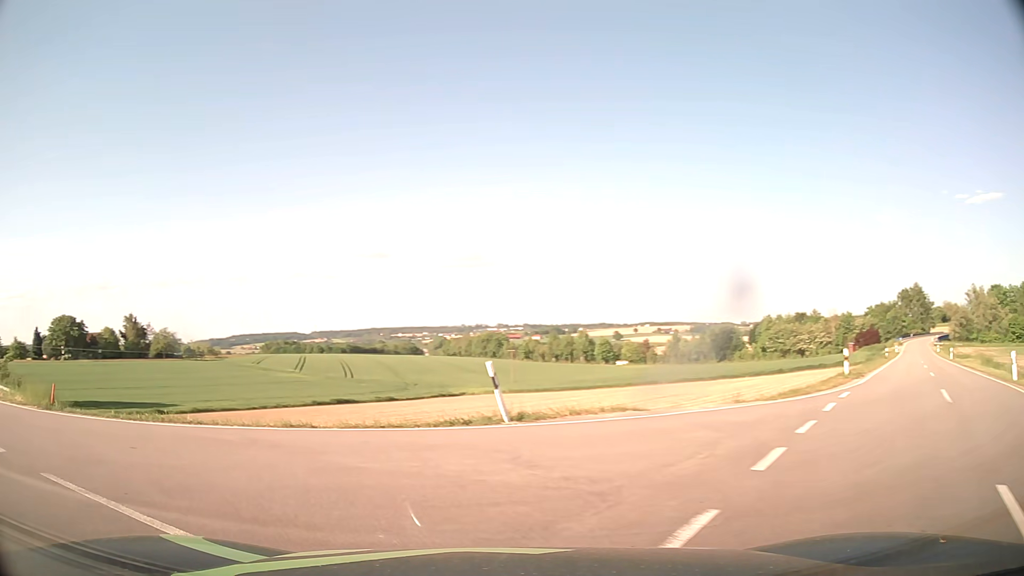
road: tertiary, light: Day
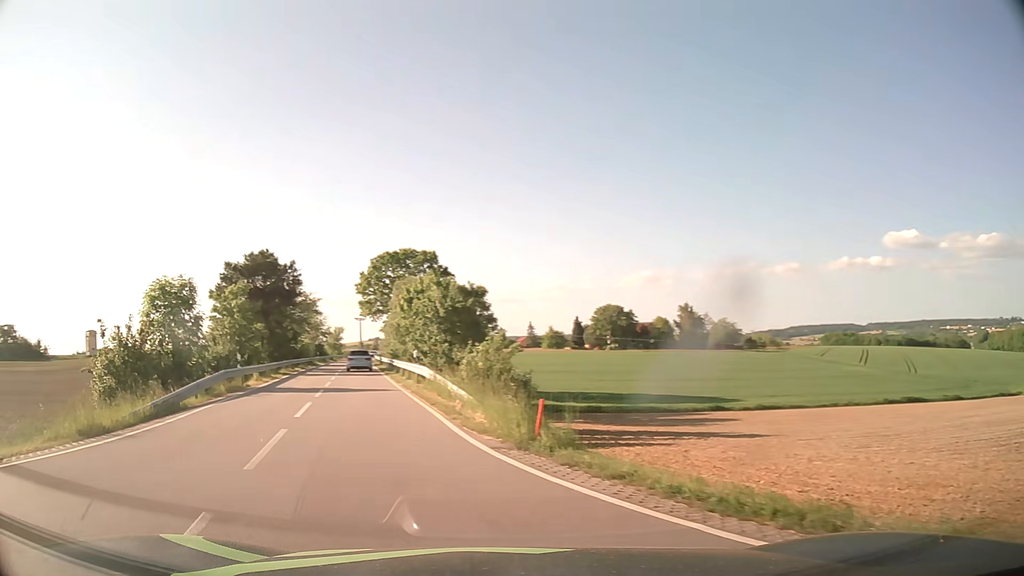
(-3.8, +8.1) m; -48°
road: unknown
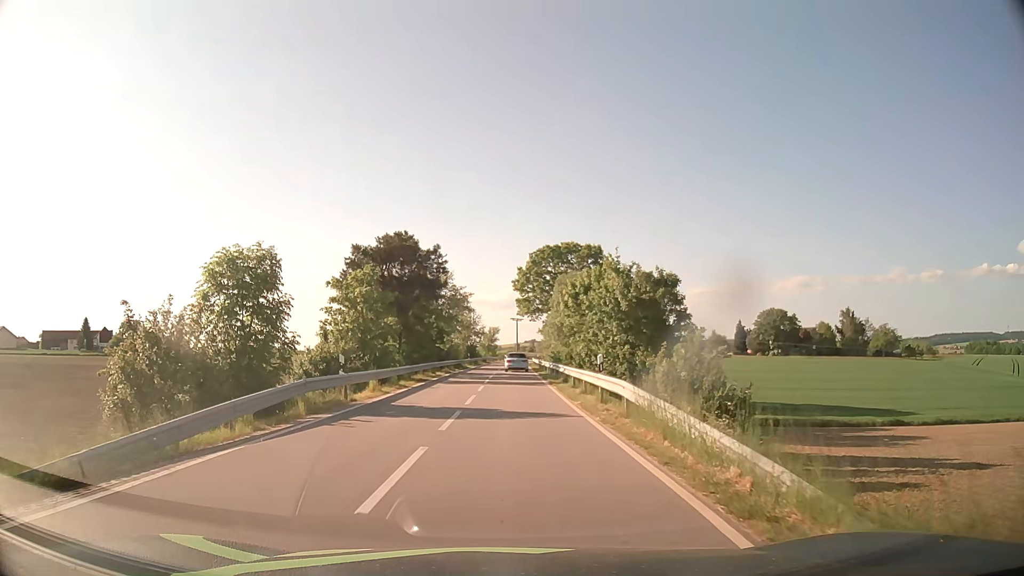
(-1.4, +8.3) m; -13°
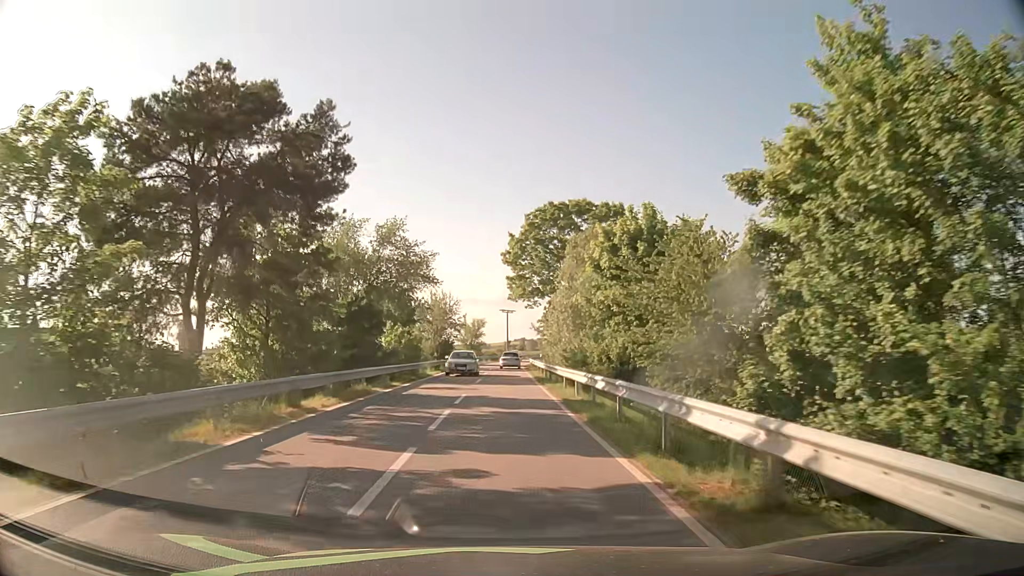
(+0.2, +25.0) m; +1°
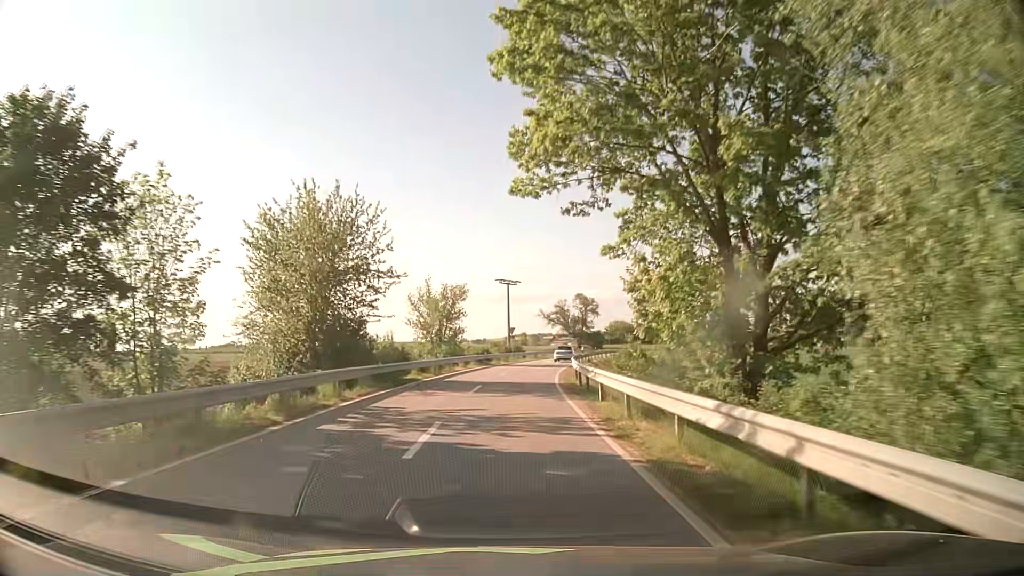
(-0.1, +45.8) m; 0°
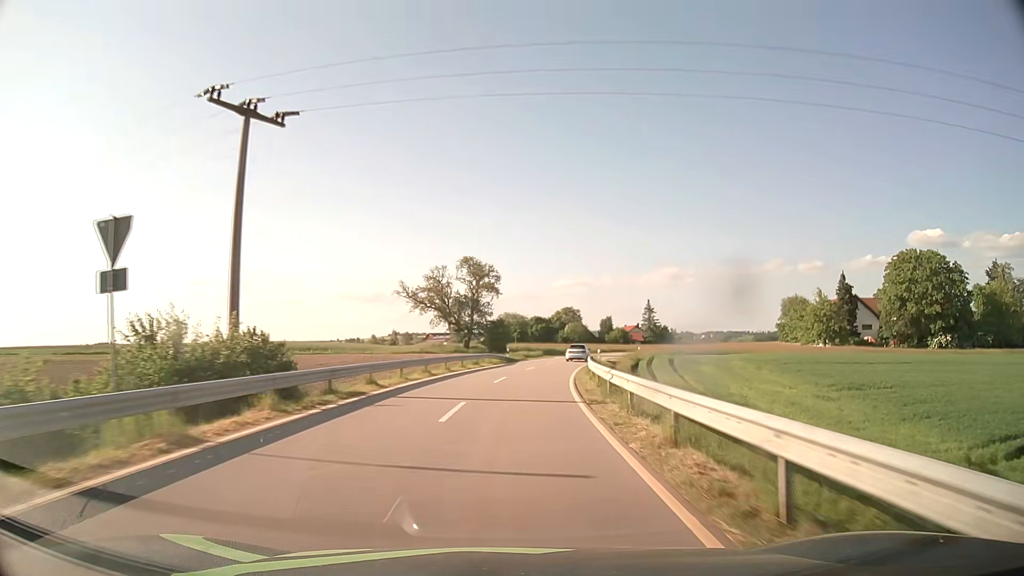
(+4.2, +56.3) m; +10°
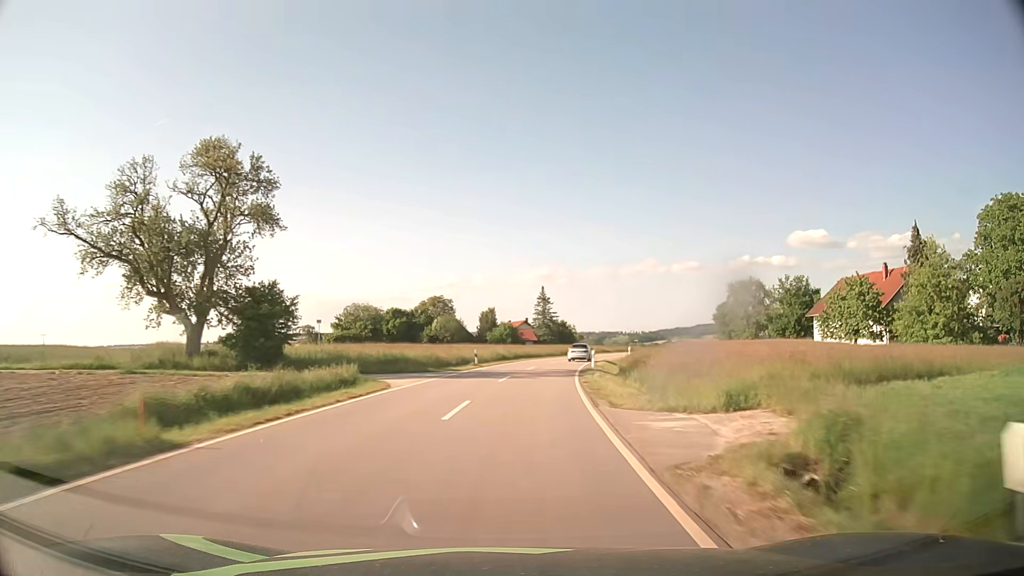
(+4.3, +48.3) m; +11°
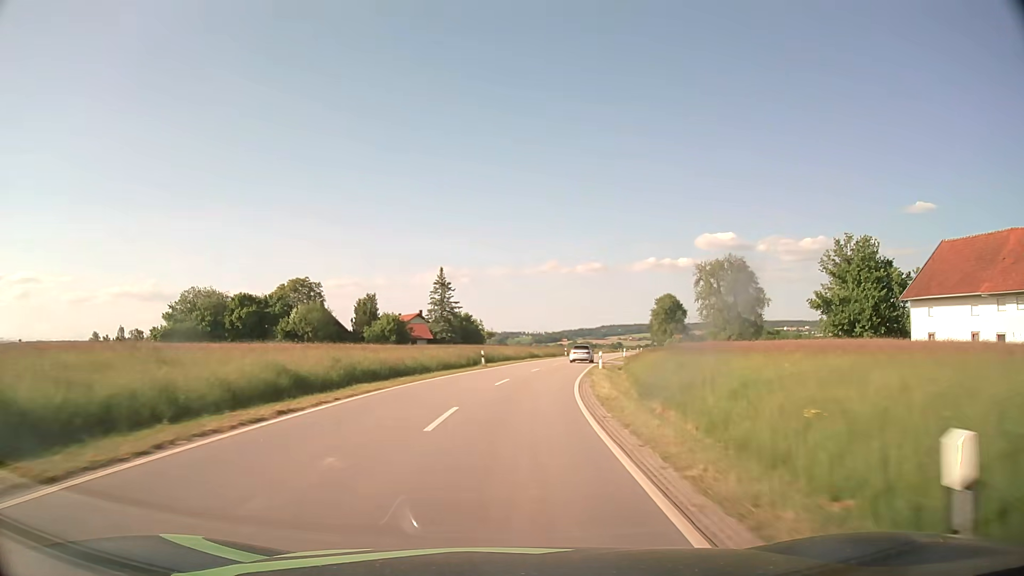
(+2.7, +37.8) m; +8°
(0, +10) (+1, +20) (+2, +30) (+3, +40) (+5, +50) (+7, +59) (+9, +69) (+12, +79) (+14, +89) (+17, +98) m
